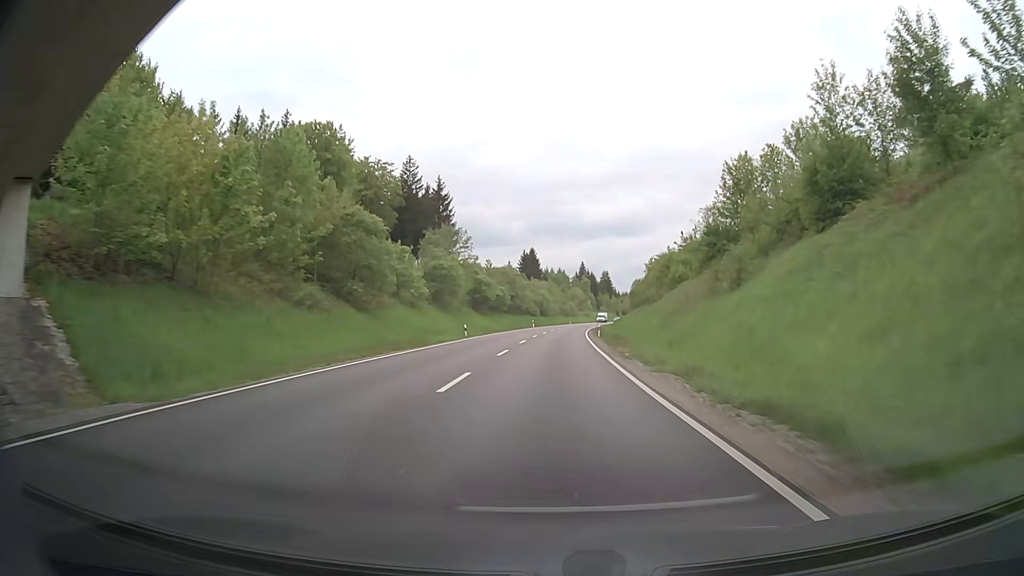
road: primary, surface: asphalt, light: Day
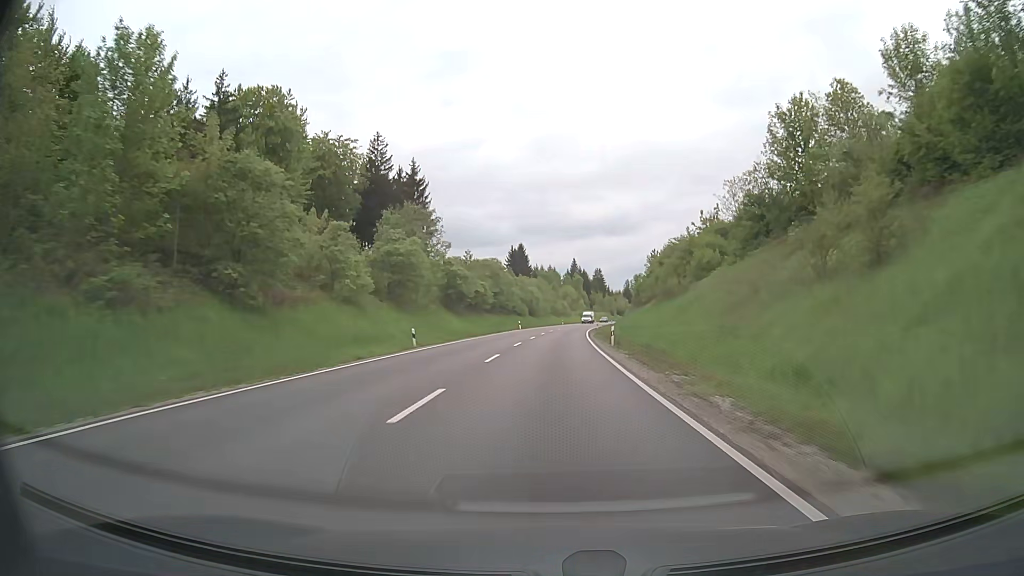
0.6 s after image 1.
(+0.2, +15.7) m; +1°
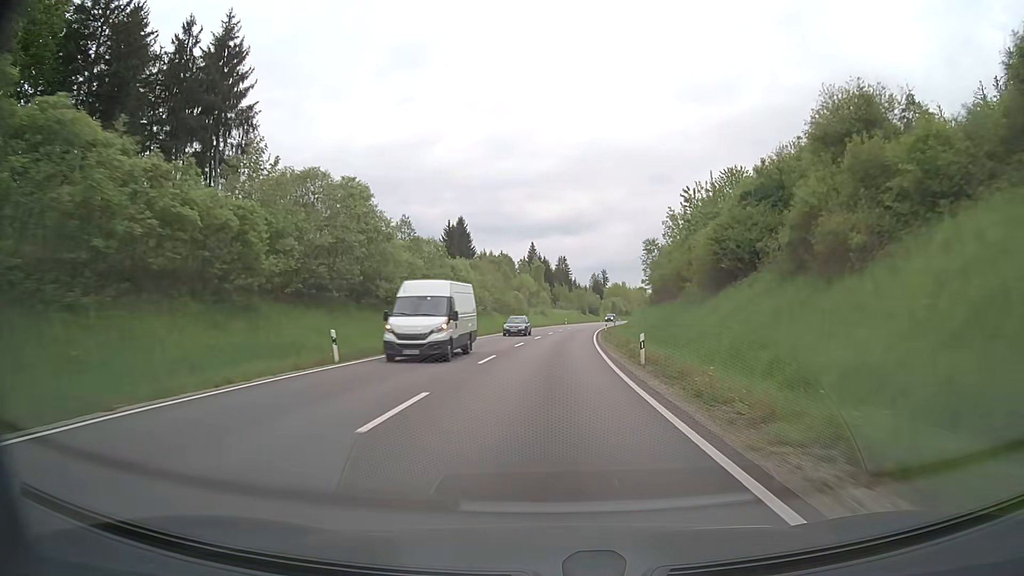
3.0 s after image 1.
(+1.8, +61.1) m; +4°
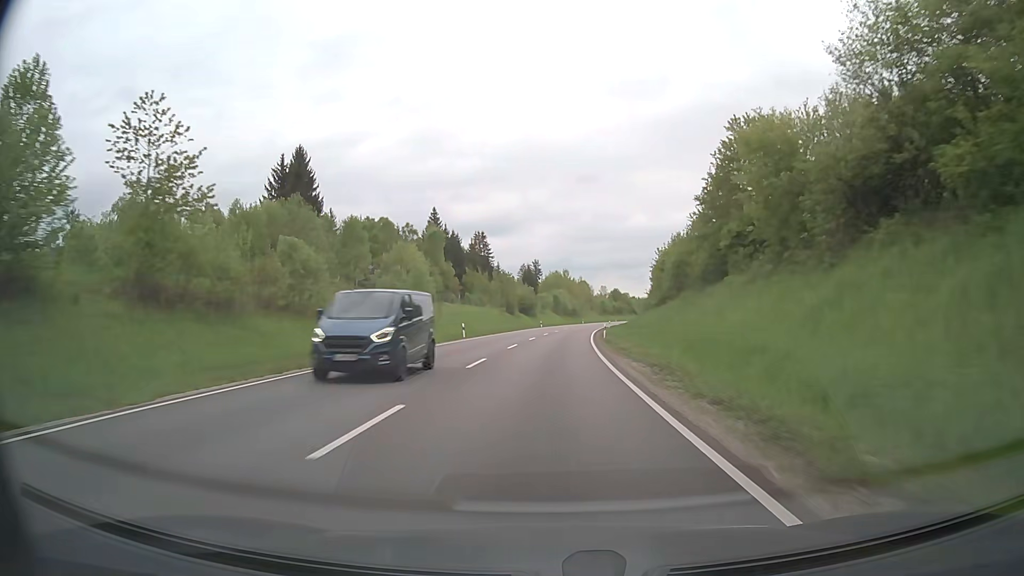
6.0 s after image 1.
(+3.9, +74.0) m; +6°
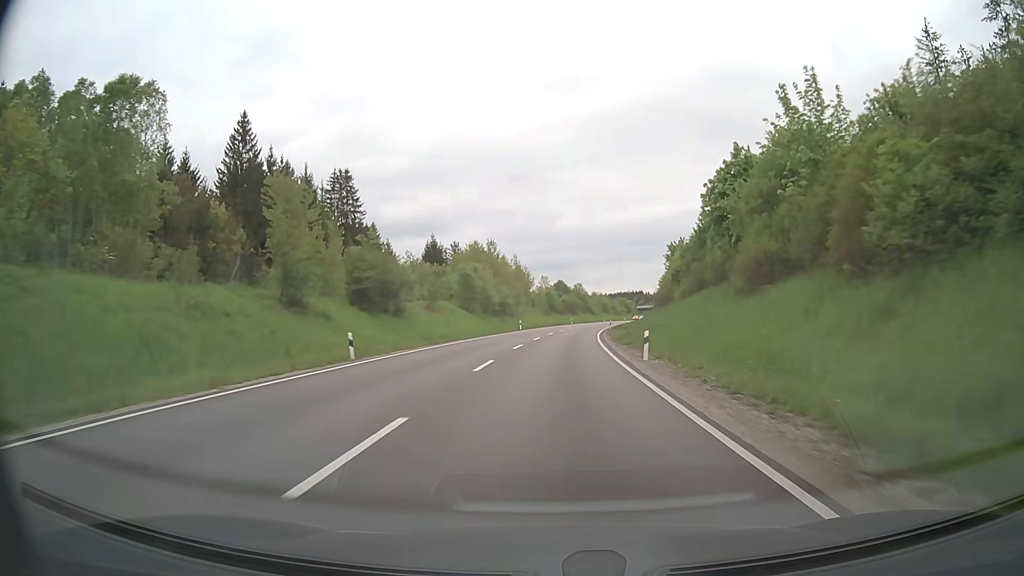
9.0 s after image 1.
(+3.2, +73.8) m; +5°
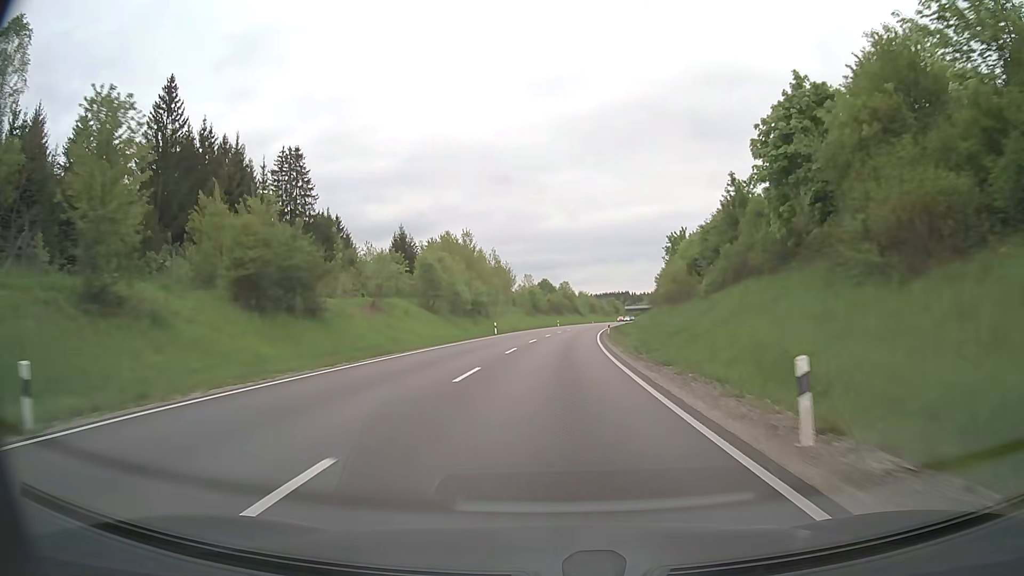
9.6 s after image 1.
(+0.2, +14.8) m; +1°
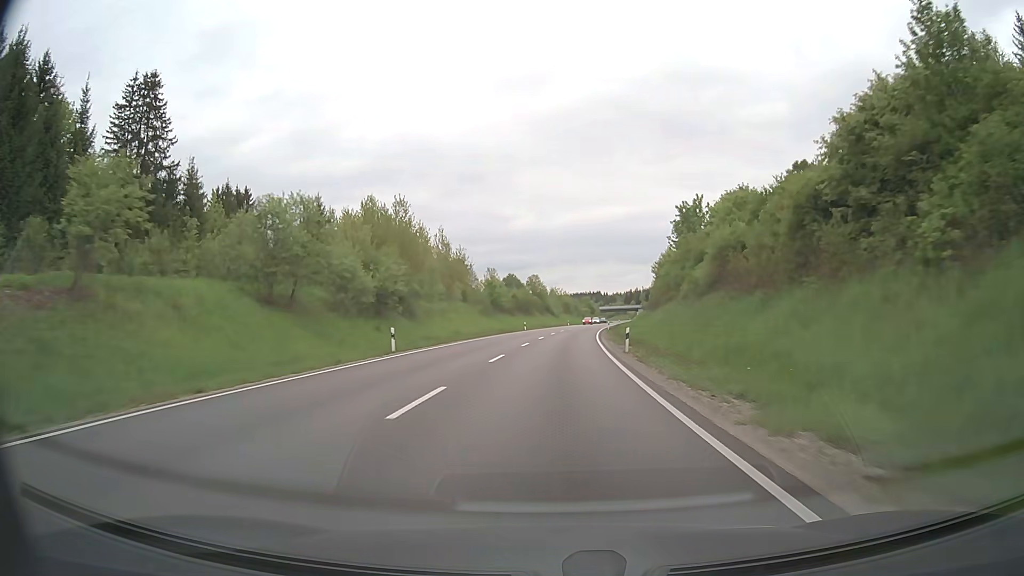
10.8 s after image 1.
(+0.6, +29.5) m; +3°
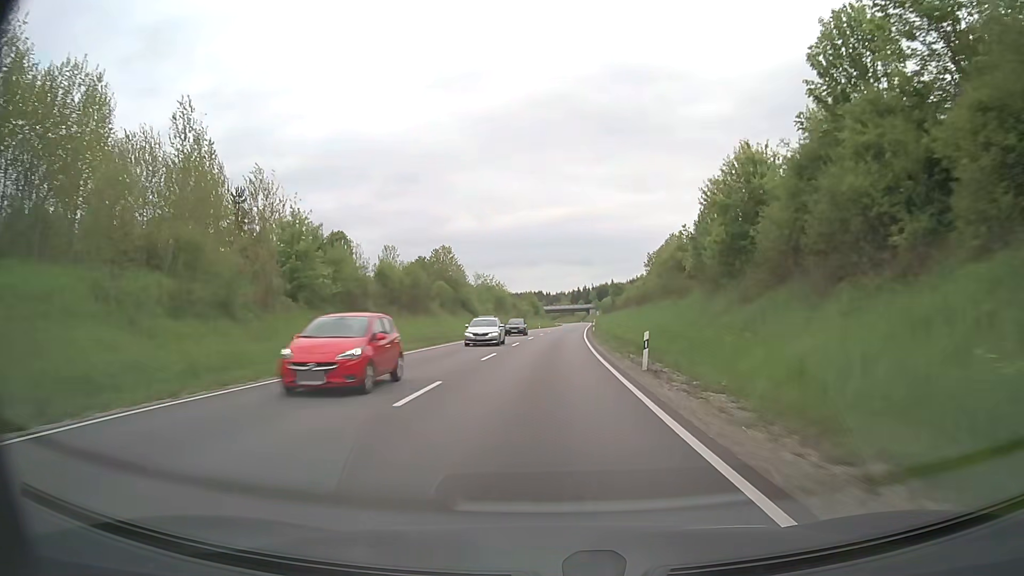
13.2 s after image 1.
(+2.8, +59.0) m; +5°
(0, +10) (0, +20) (+1, +30) (+1, +40) (+1, +50) (+2, +60) (+2, +70) (+3, +80) (+3, +90) (+4, +100) m
